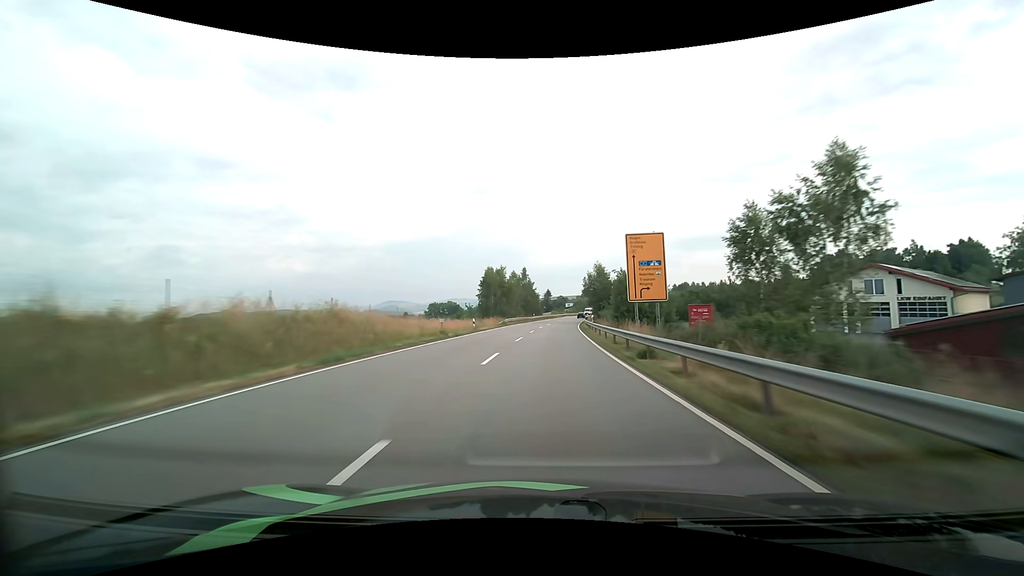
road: primary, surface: asphalt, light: Day
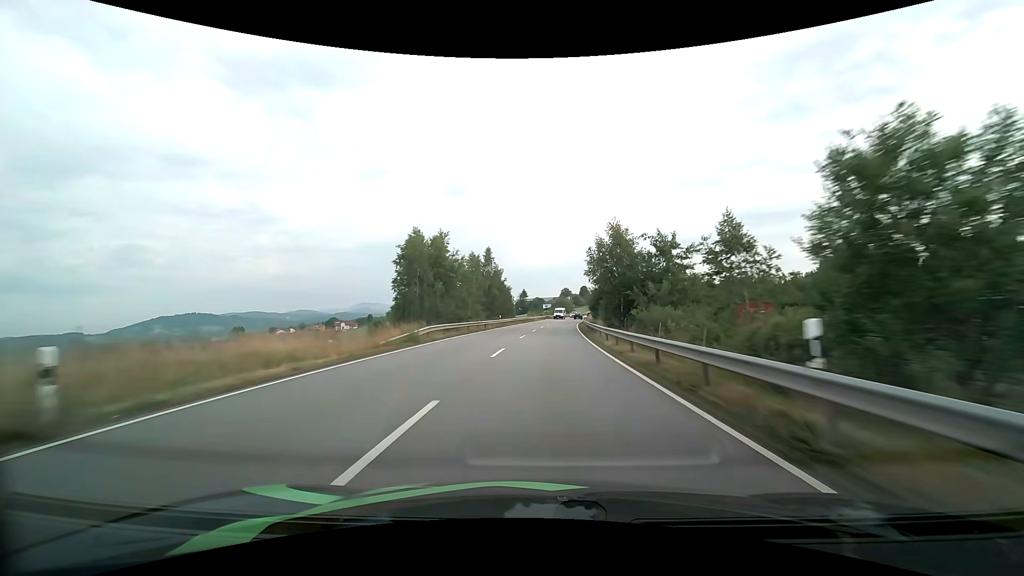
(+0.8, +33.5) m; +3°
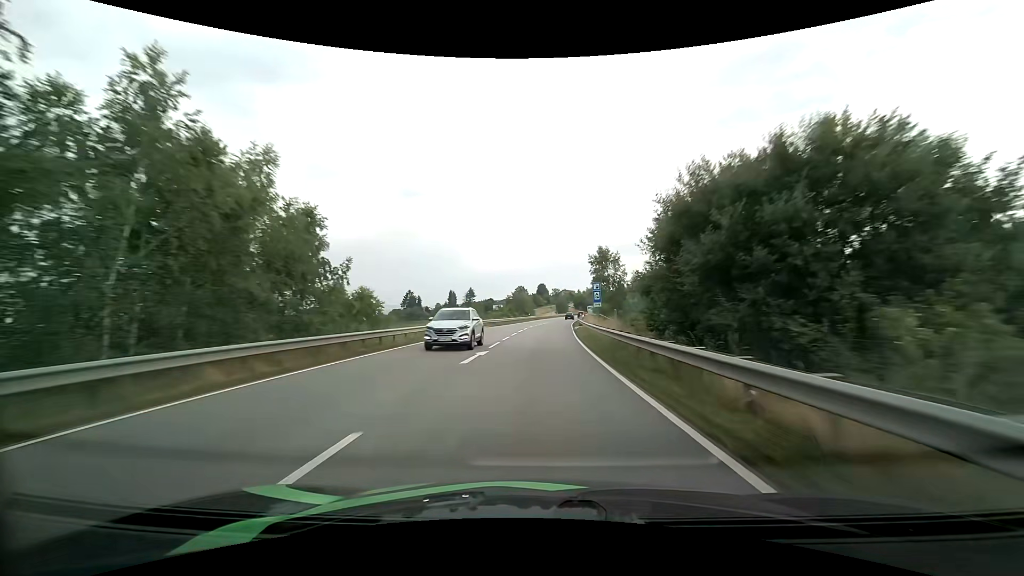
(+2.9, +62.4) m; +5°
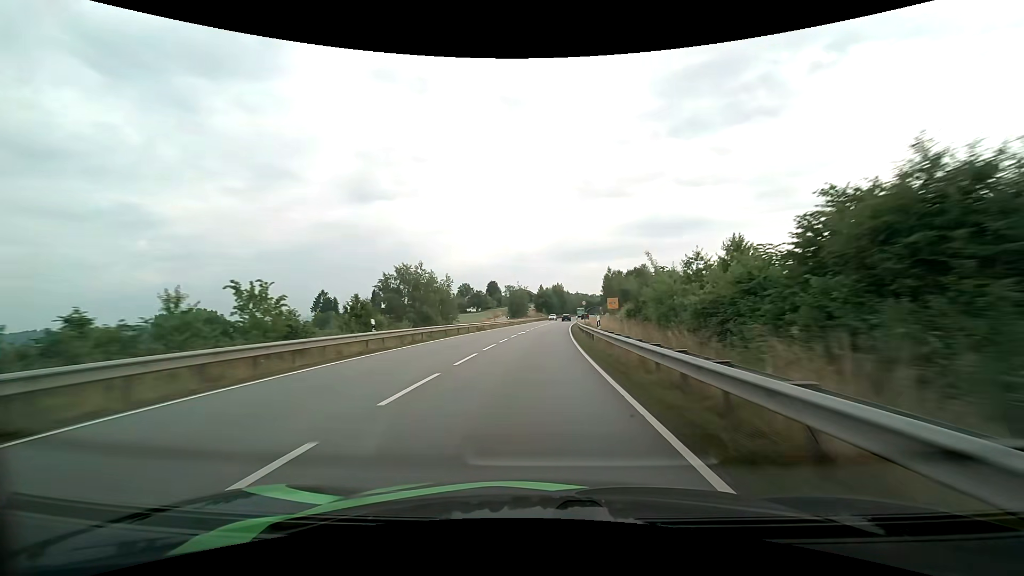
(+3.3, +72.6) m; +5°
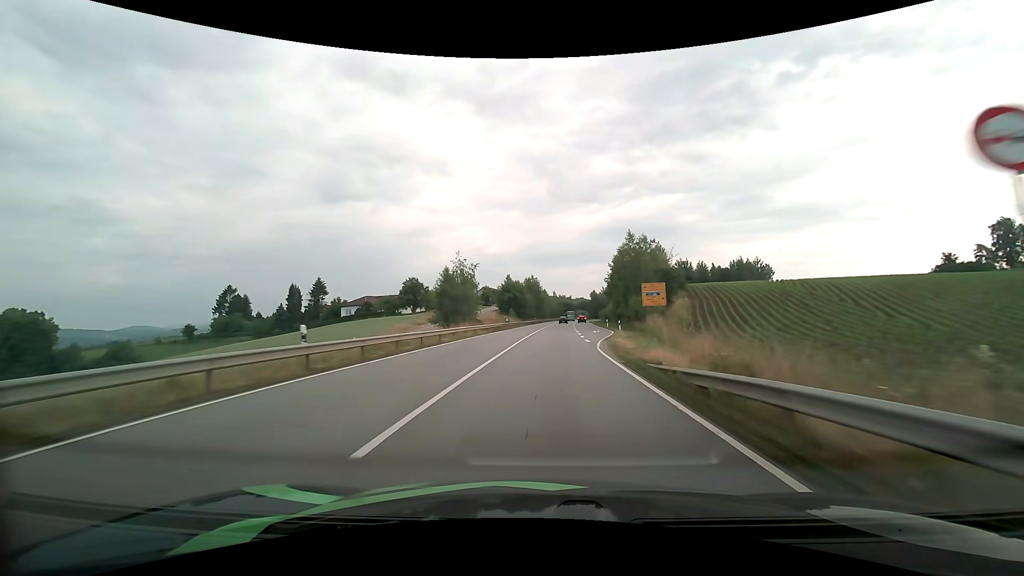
(+1.4, +56.8) m; +3°
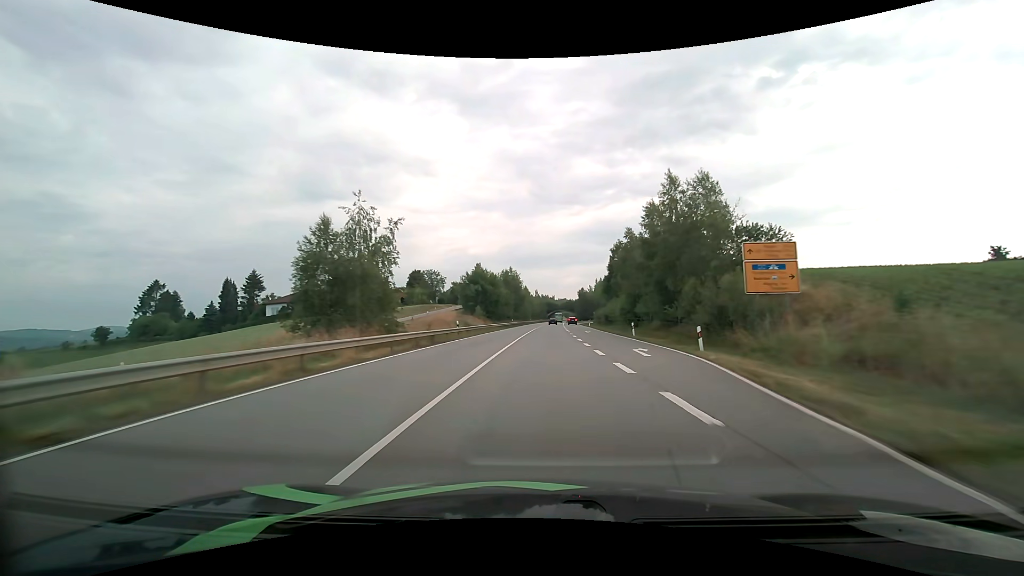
(+0.6, +28.1) m; +2°
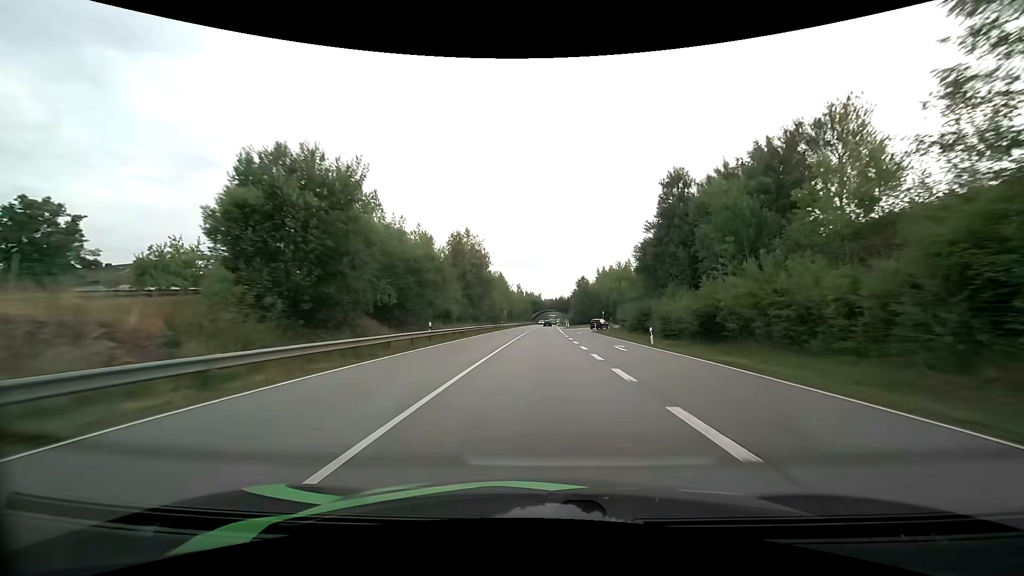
(+1.2, +55.7) m; +2°
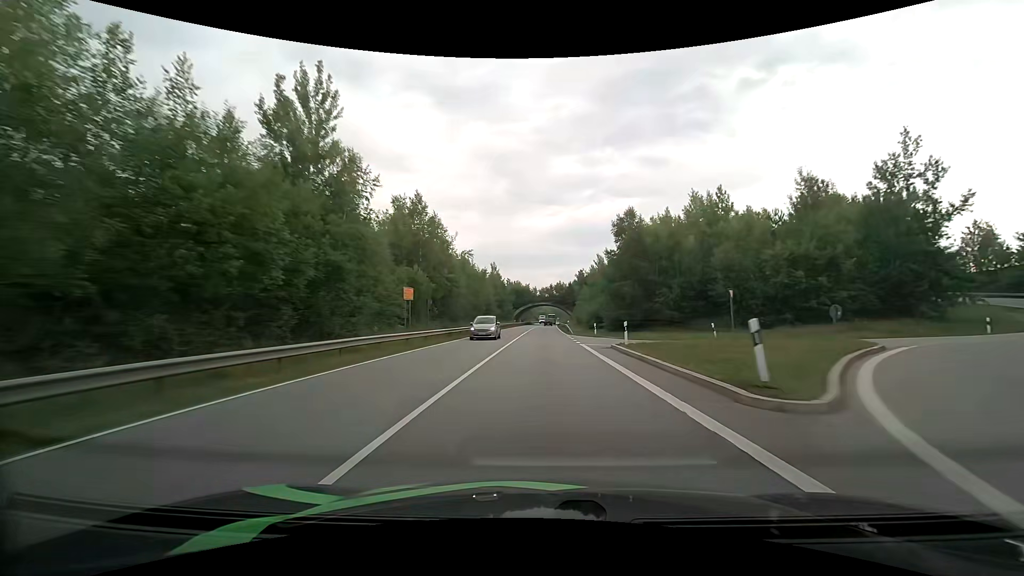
(+0.5, +73.8) m; +1°
(0, +10) (0, +20) (0, +30) (0, +40) (0, +50) (+1, +60) (+1, +70) (+1, +80) (+1, +90) (+2, +100) m
